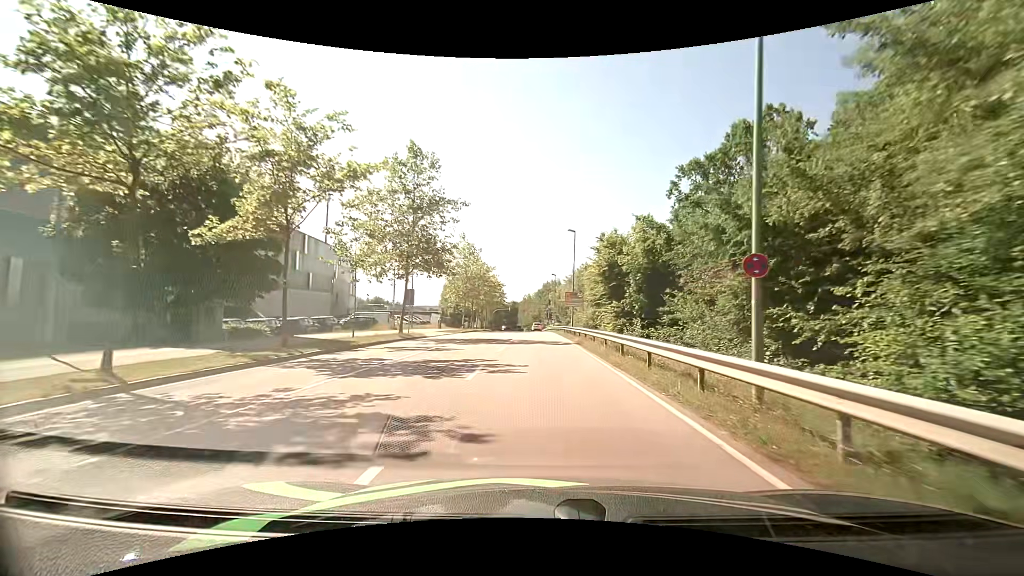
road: secondary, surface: asphalt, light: Day
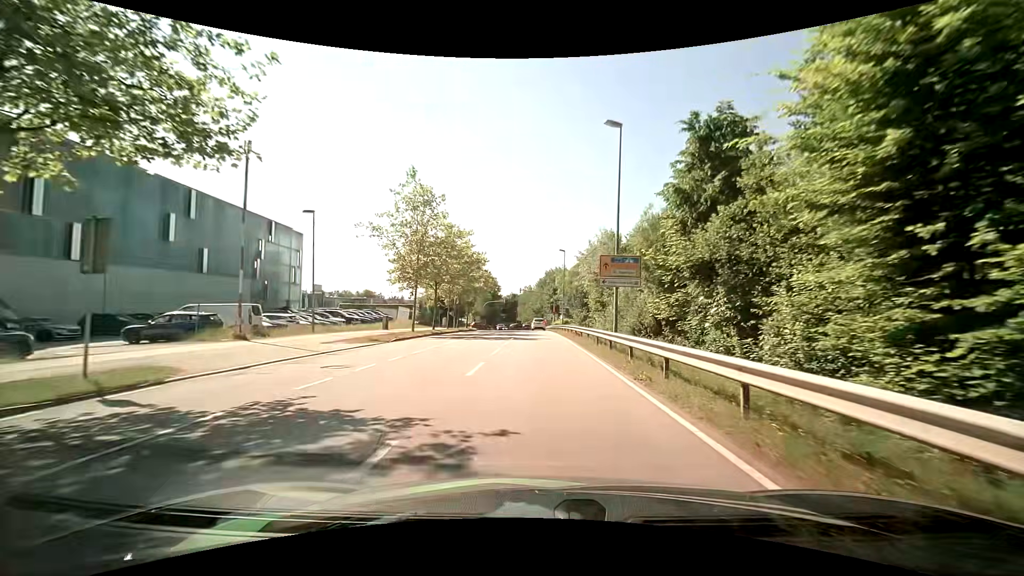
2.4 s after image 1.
(+0.1, +26.1) m; 0°
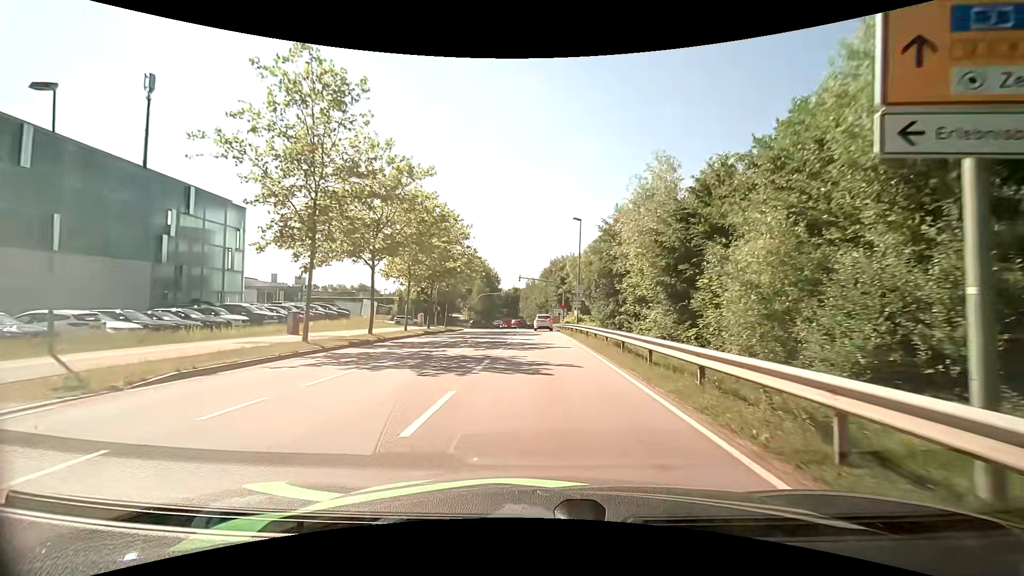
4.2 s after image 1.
(-0.1, +17.8) m; -1°
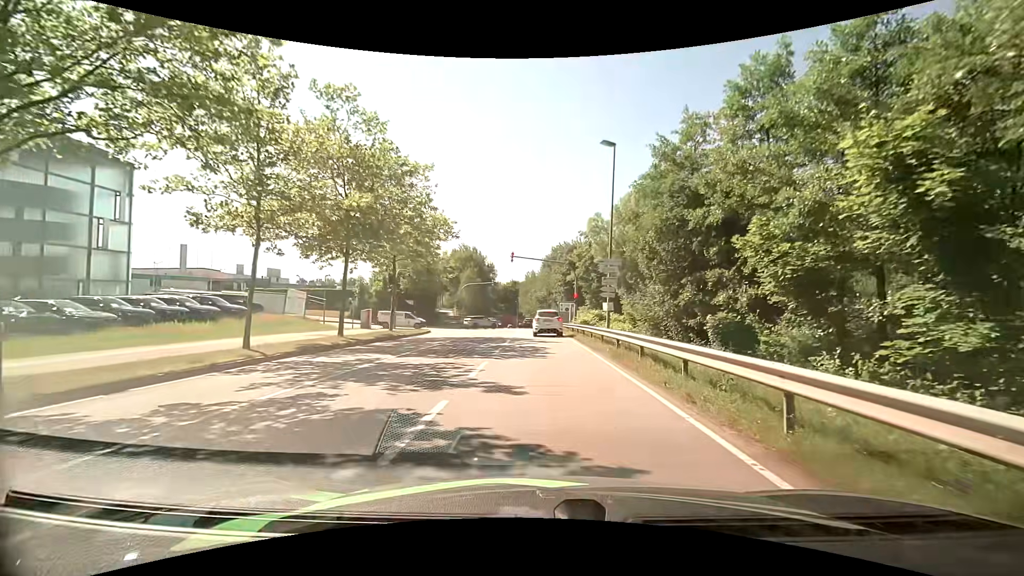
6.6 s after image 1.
(+0.1, +18.6) m; 0°
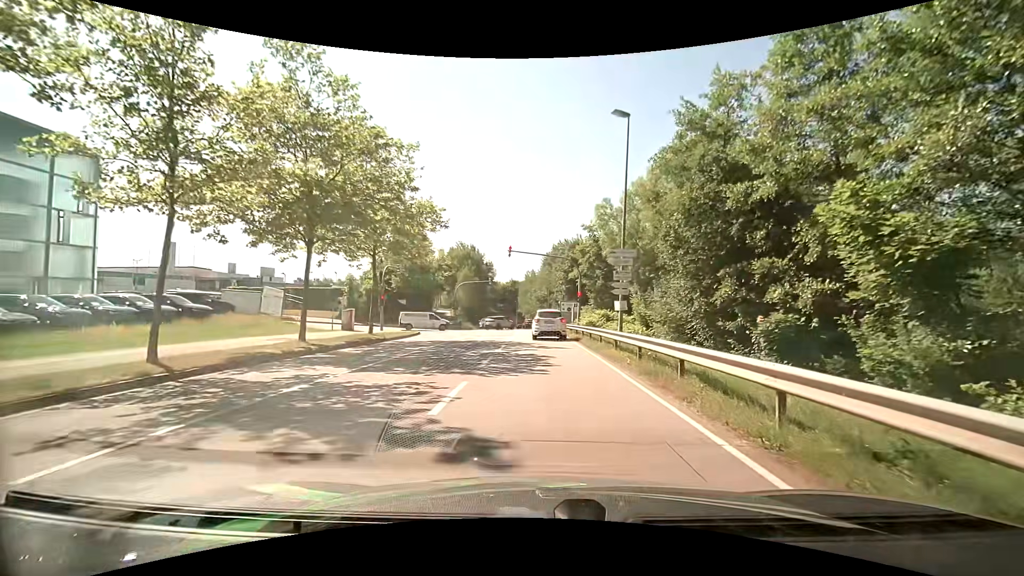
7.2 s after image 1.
(0.0, +3.7) m; 0°
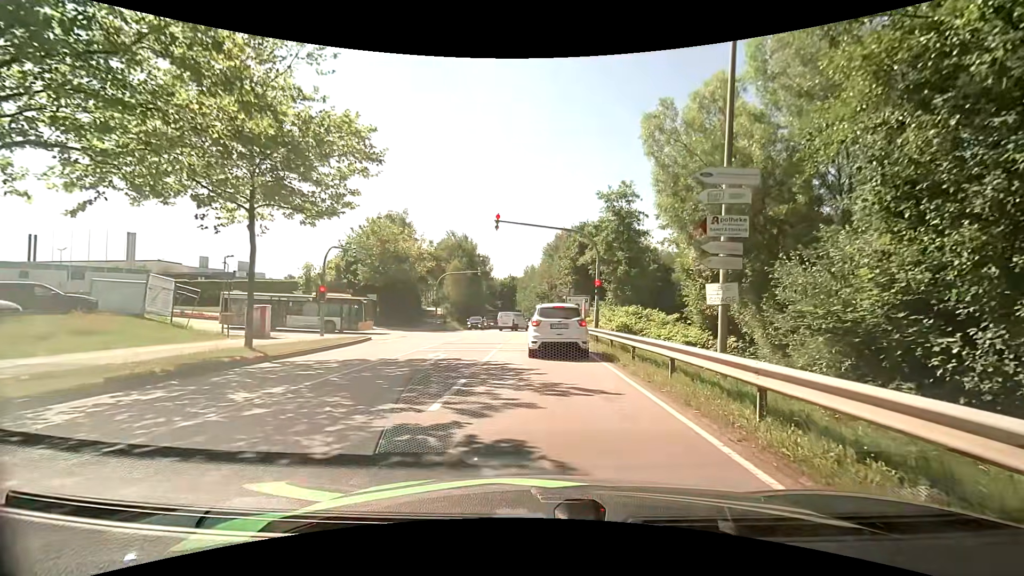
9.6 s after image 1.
(0.0, +11.4) m; 0°
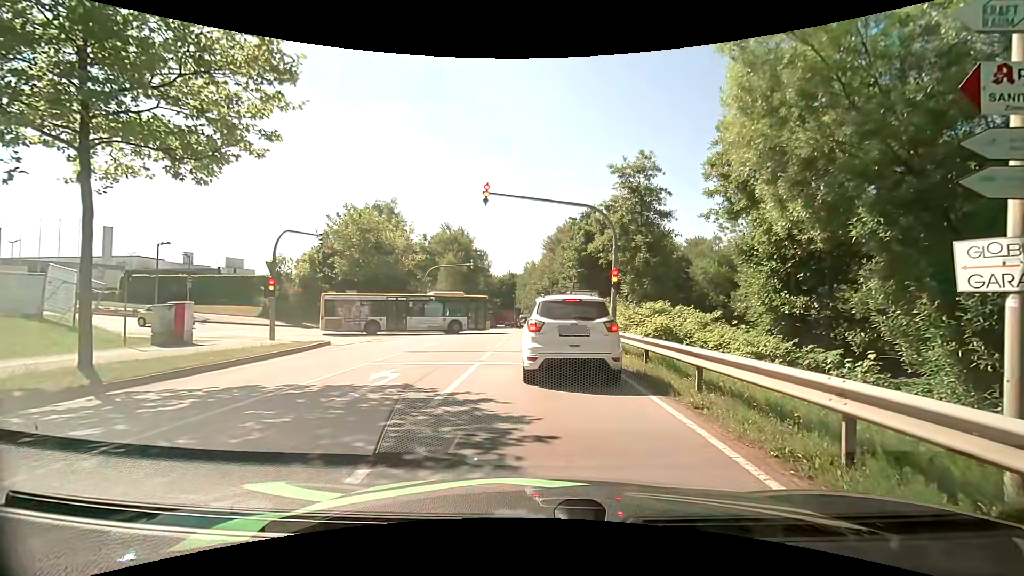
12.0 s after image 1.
(0.0, +5.5) m; 0°
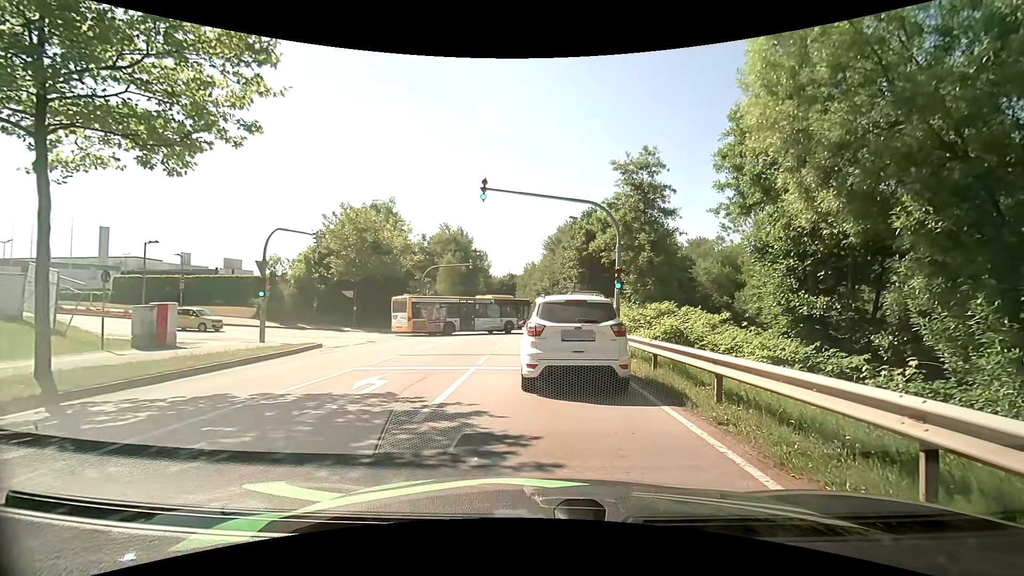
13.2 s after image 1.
(0.0, +0.8) m; 0°
